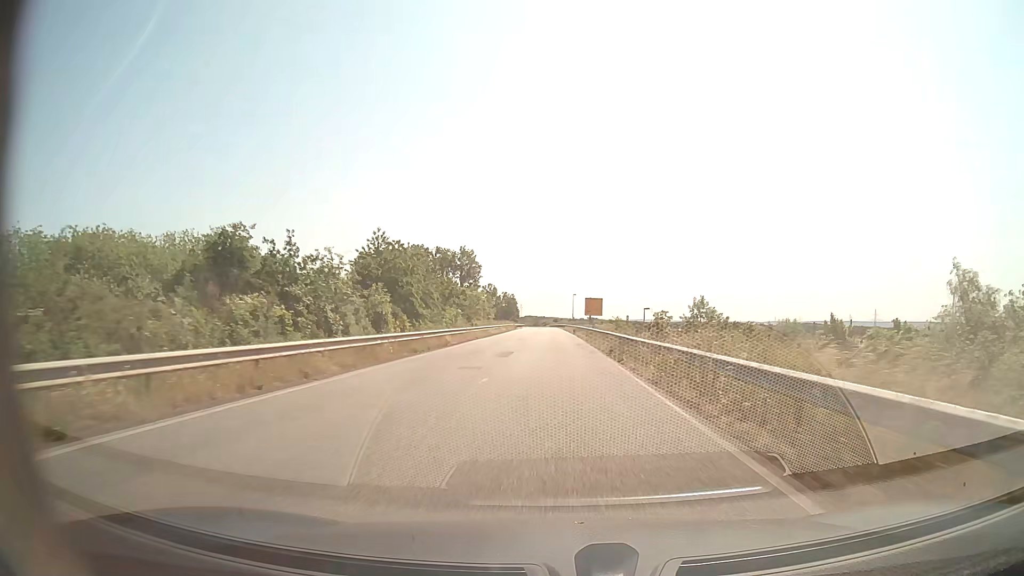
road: secondary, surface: asphalt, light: Day
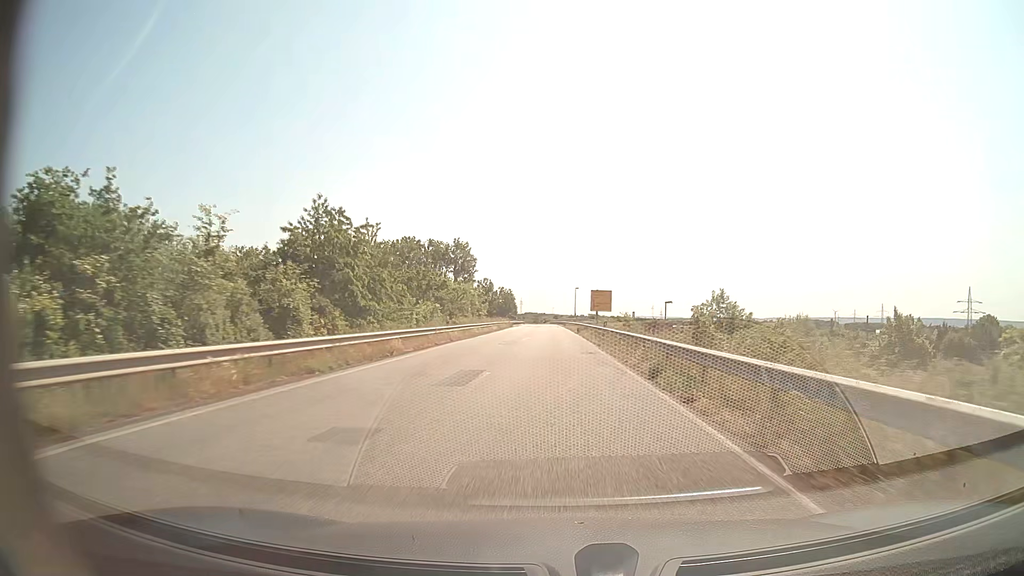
(0.0, +11.3) m; 0°
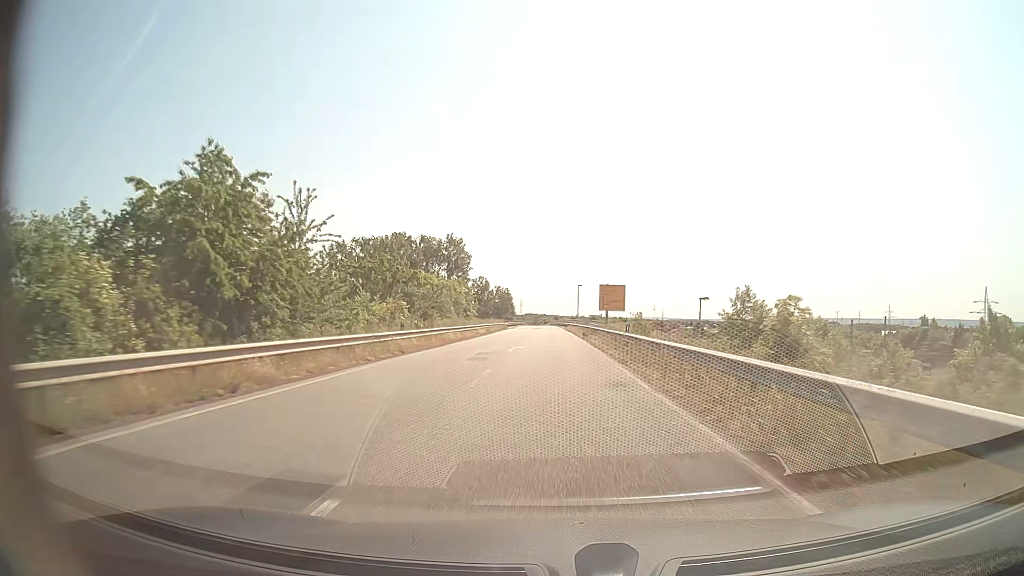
(0.0, +11.3) m; 0°
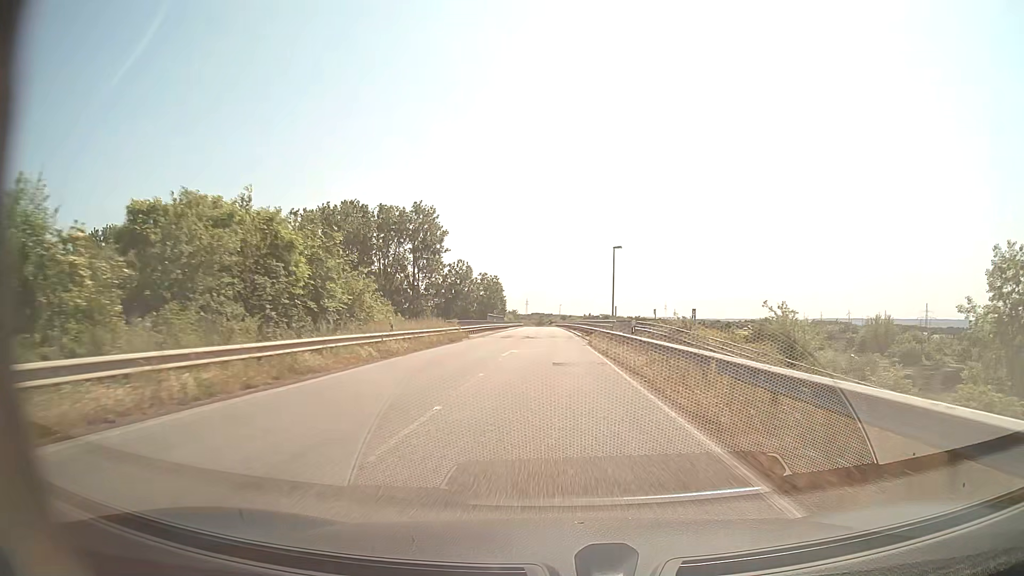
(-0.1, +45.2) m; -1°
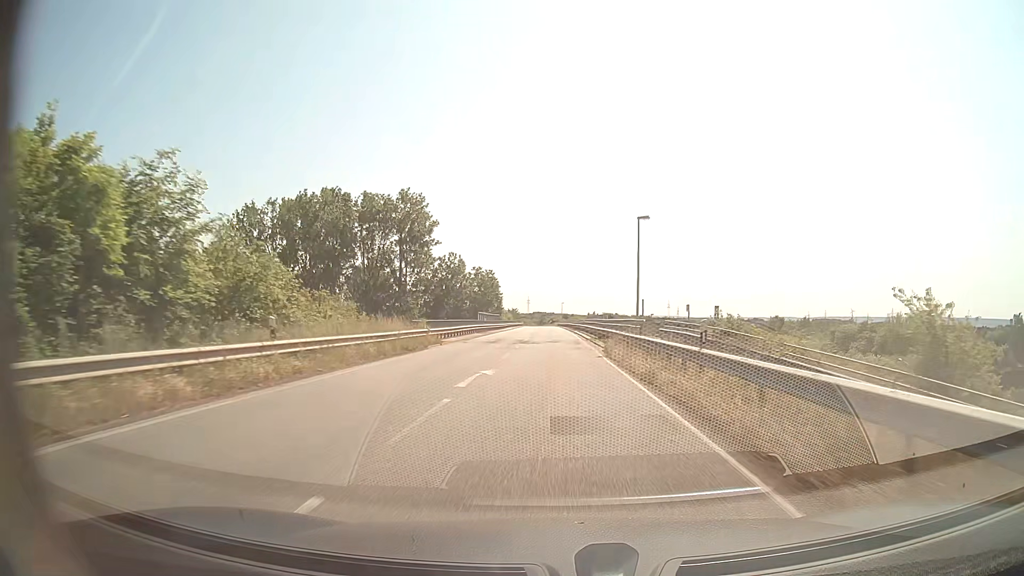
(0.0, +11.3) m; 0°
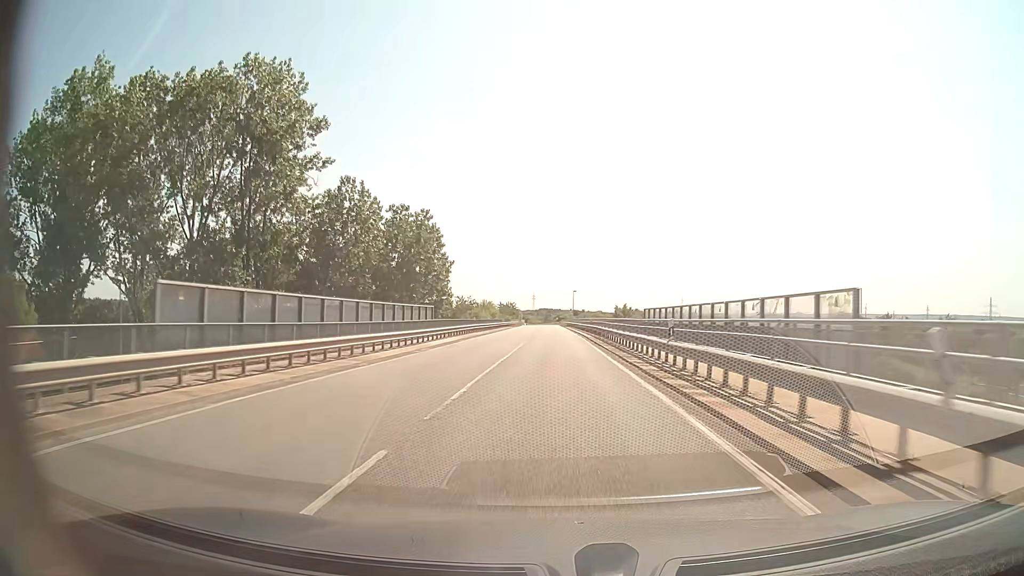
(-0.3, +56.6) m; -1°
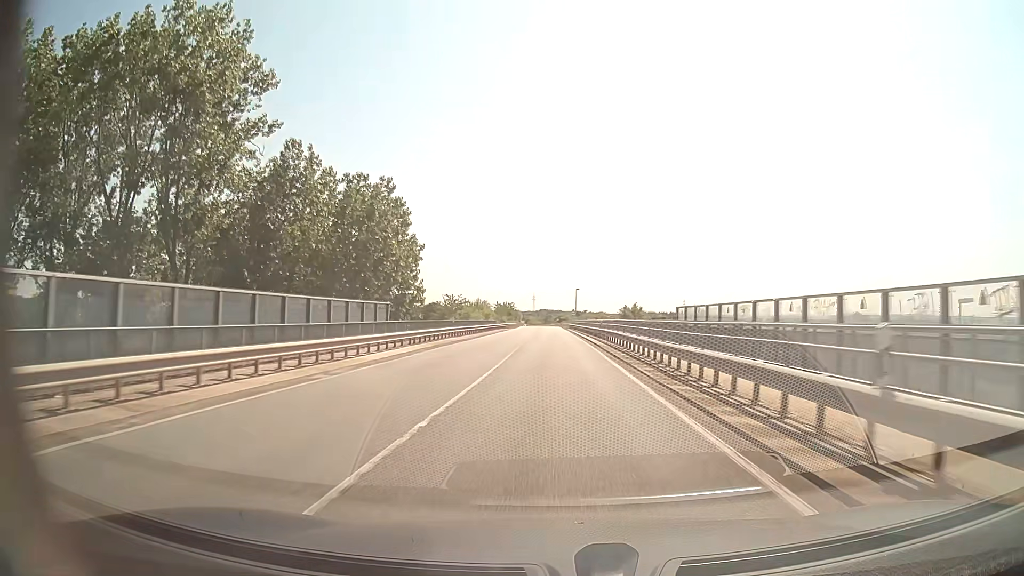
(0.0, +11.3) m; 0°
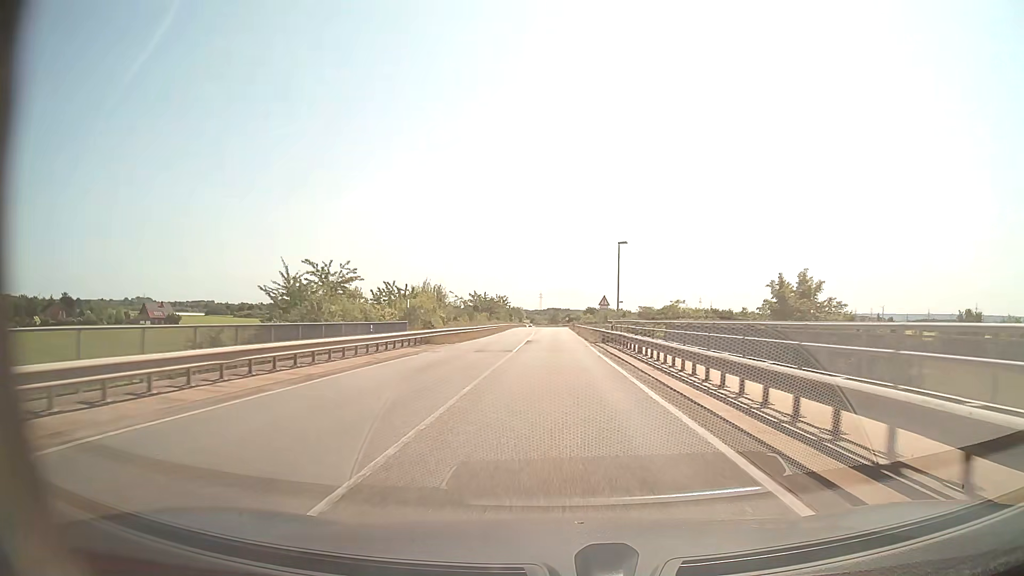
(-0.3, +56.7) m; -1°
(0, +10) (0, +20) (0, +30) (0, +40) (0, +50) (0, +60) (0, +70) (0, +80) (0, +90) (0, +100) m
